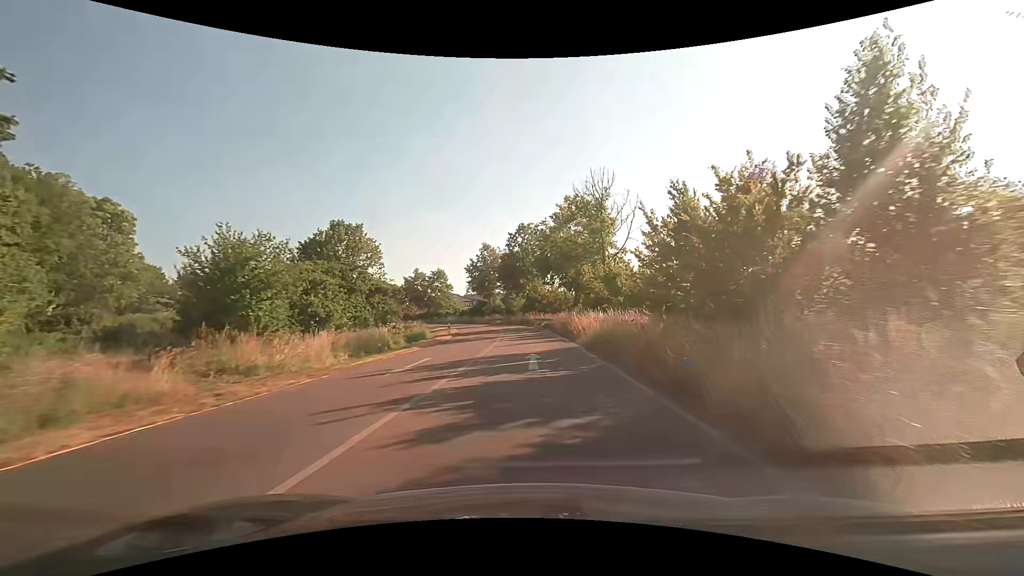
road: trunk_link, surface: asphalt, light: Day
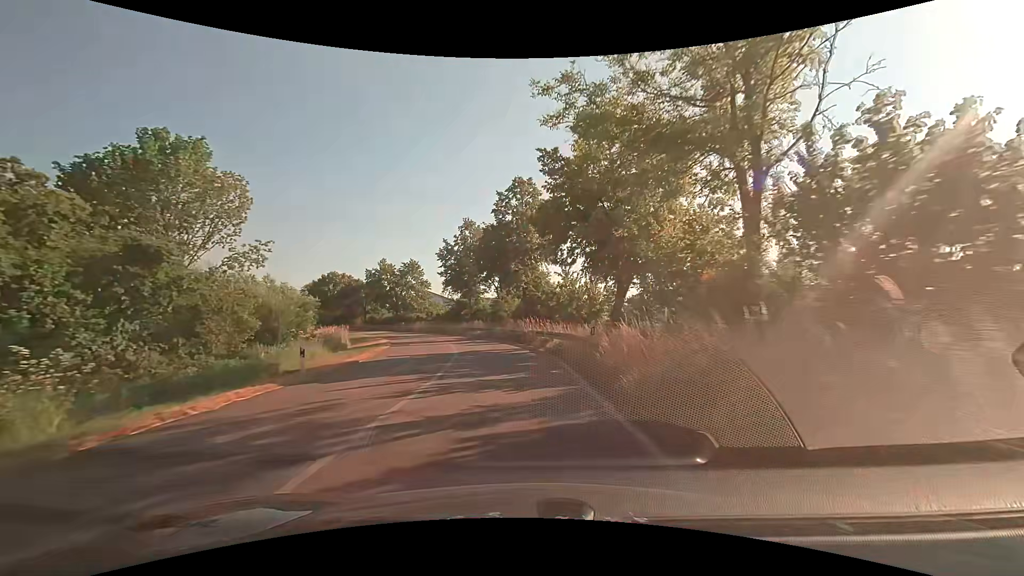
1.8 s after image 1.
(+0.6, +24.5) m; +1°
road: primary_link
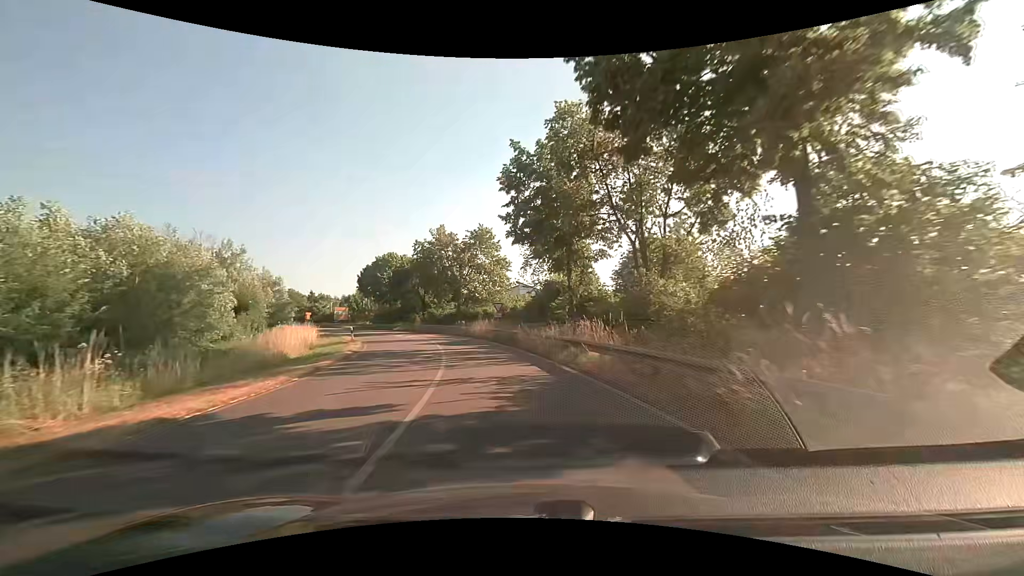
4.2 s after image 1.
(-2.9, +29.9) m; -11°
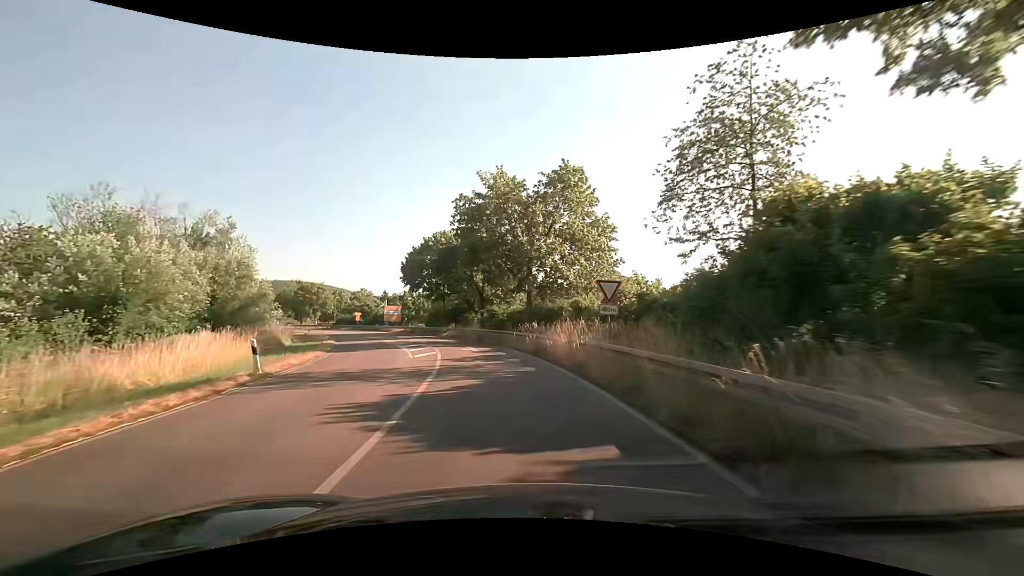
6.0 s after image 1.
(-2.0, +21.5) m; -10°
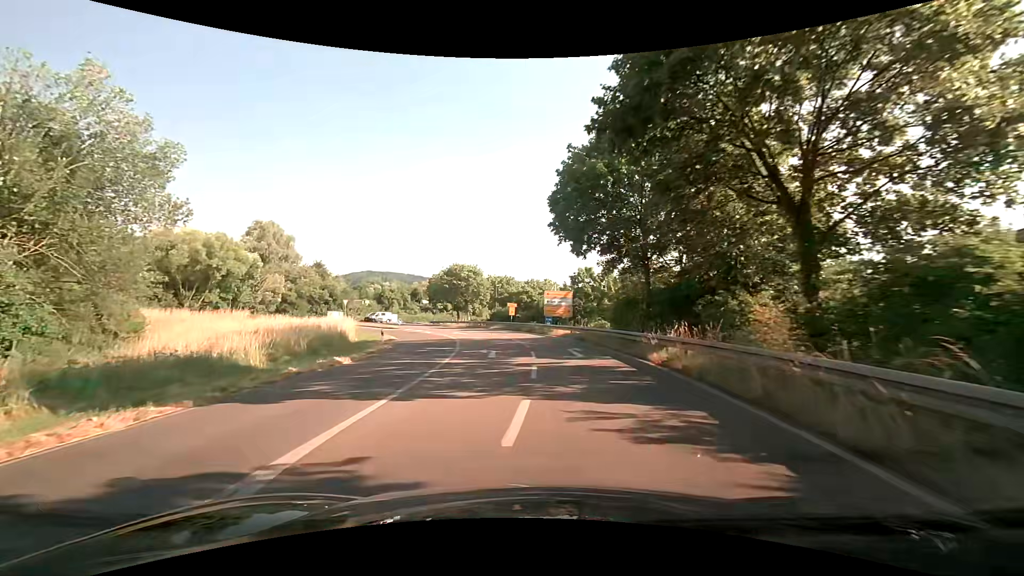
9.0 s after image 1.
(-4.8, +31.5) m; -23°
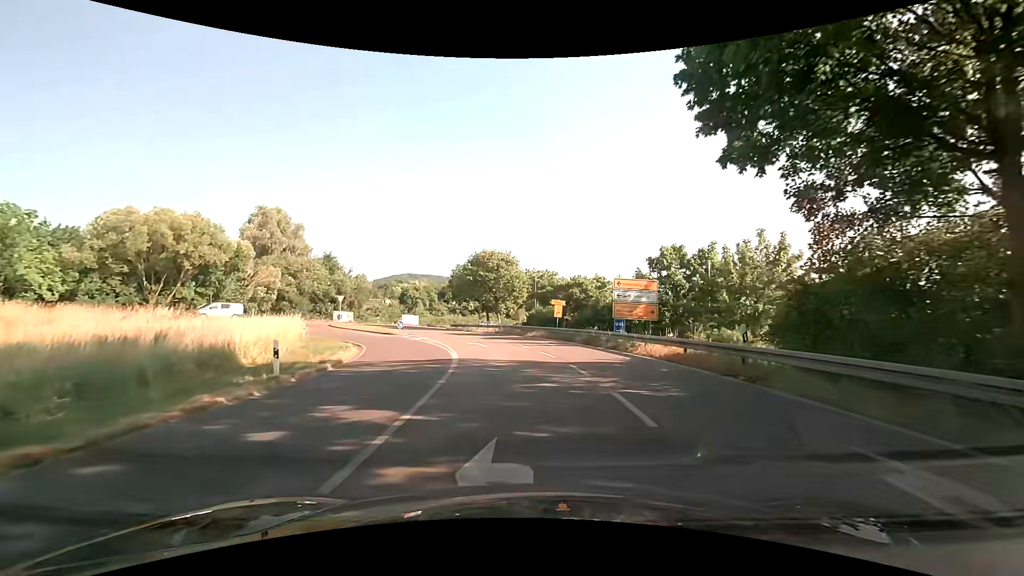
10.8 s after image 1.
(-0.9, +16.7) m; -4°
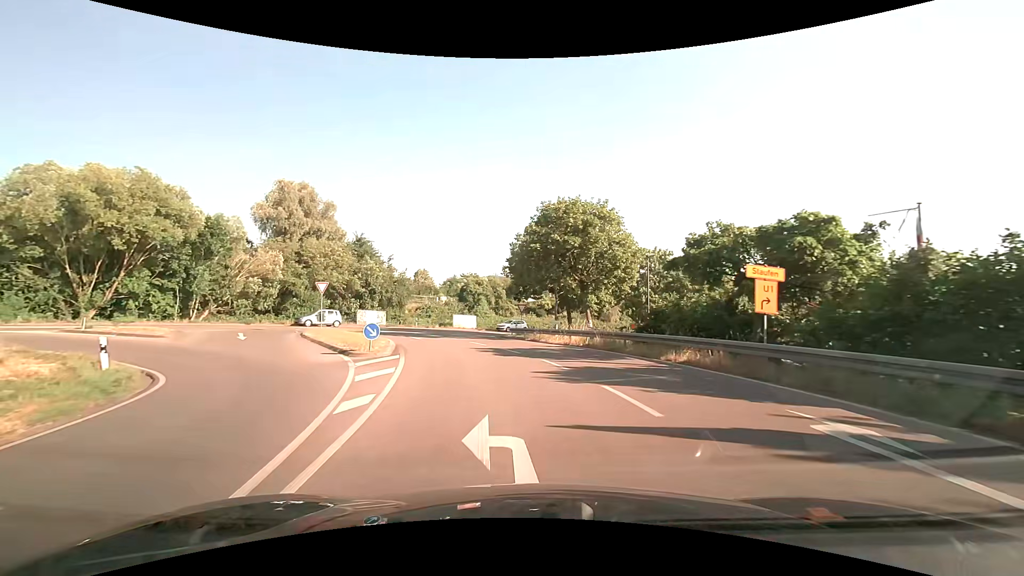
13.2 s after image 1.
(-1.6, +23.3) m; -9°
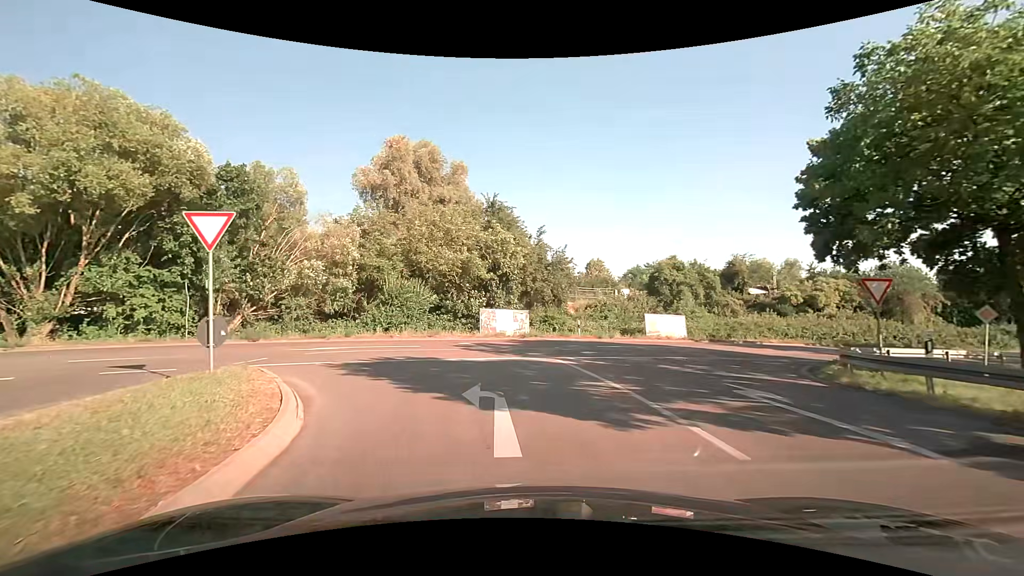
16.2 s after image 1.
(-3.8, +24.5) m; -21°
(-1, +10) (-8, +17) (-18, +16) (-27, +12) (-35, +7) (-44, +1) (-52, -4) (-61, -10) (-69, -15) (-78, -20) m
